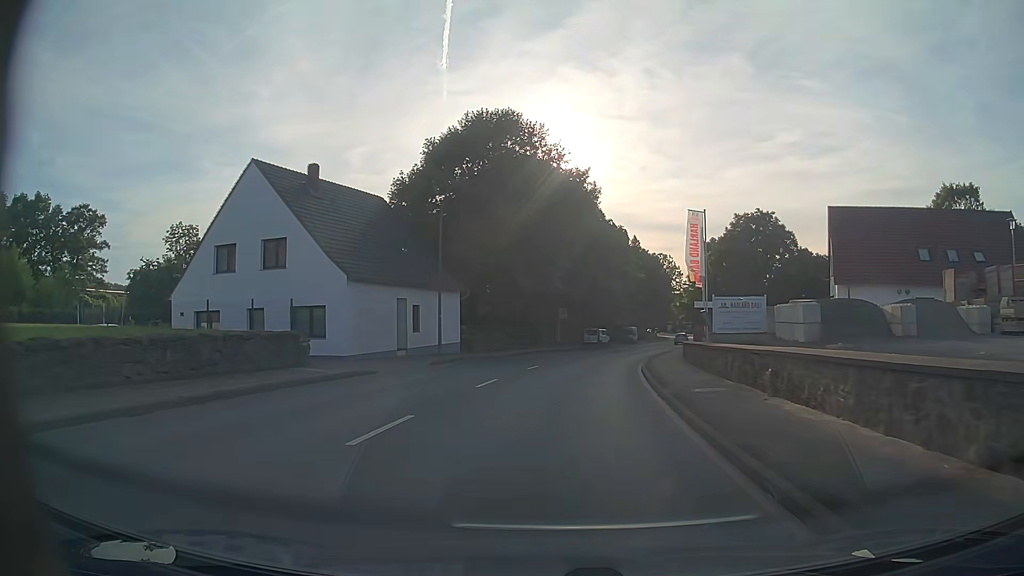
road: primary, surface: asphalt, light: Day
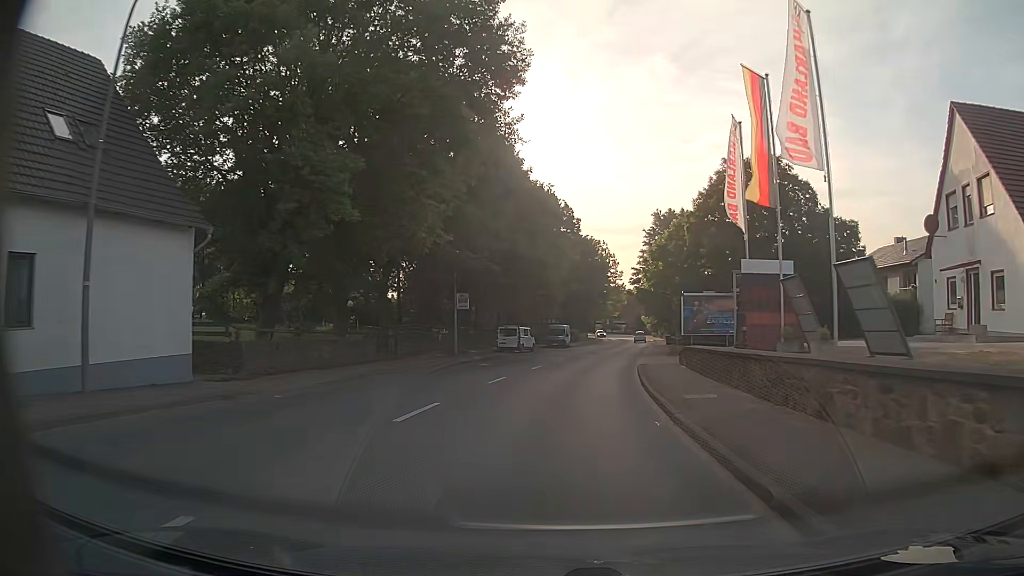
(+1.5, +24.2) m; +7°
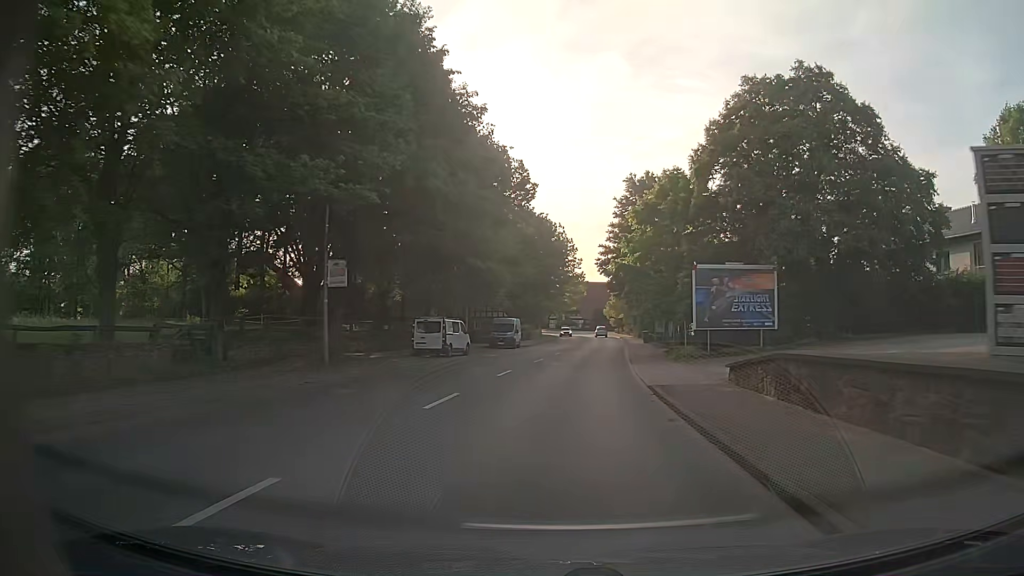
(+0.6, +16.4) m; +4°
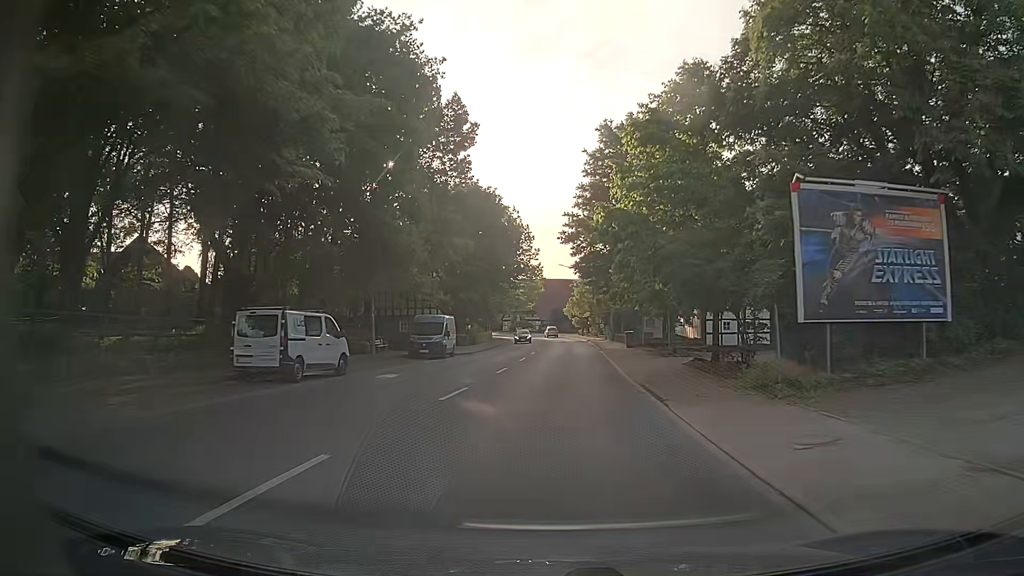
(+0.5, +16.7) m; +3°
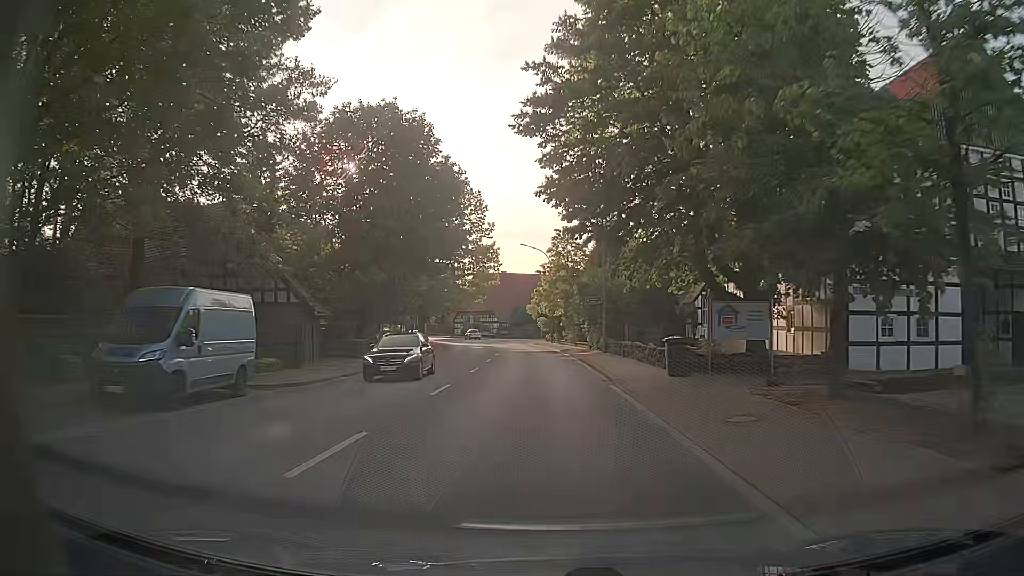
(+0.7, +25.2) m; +4°
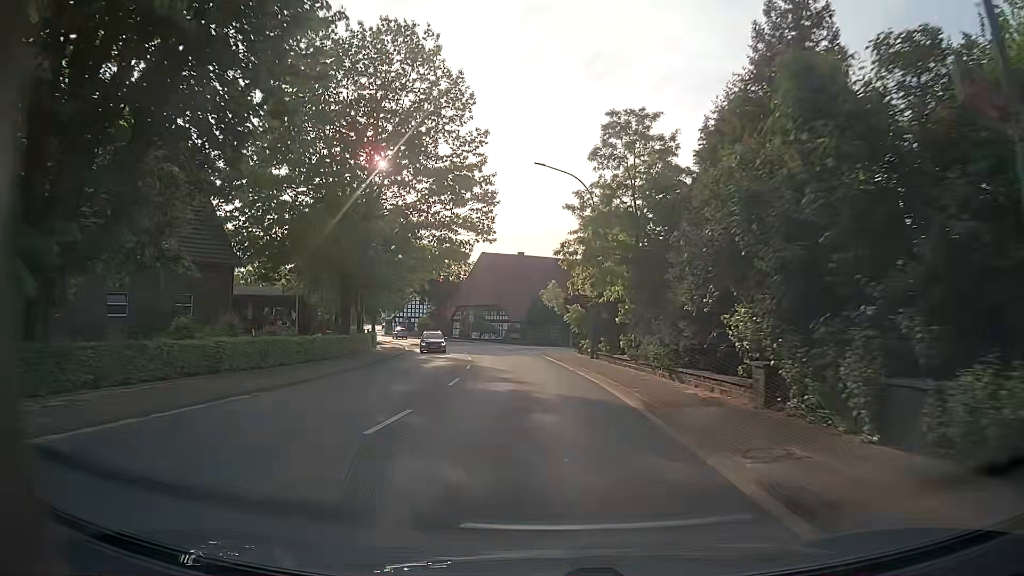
(-0.7, +33.4) m; -2°
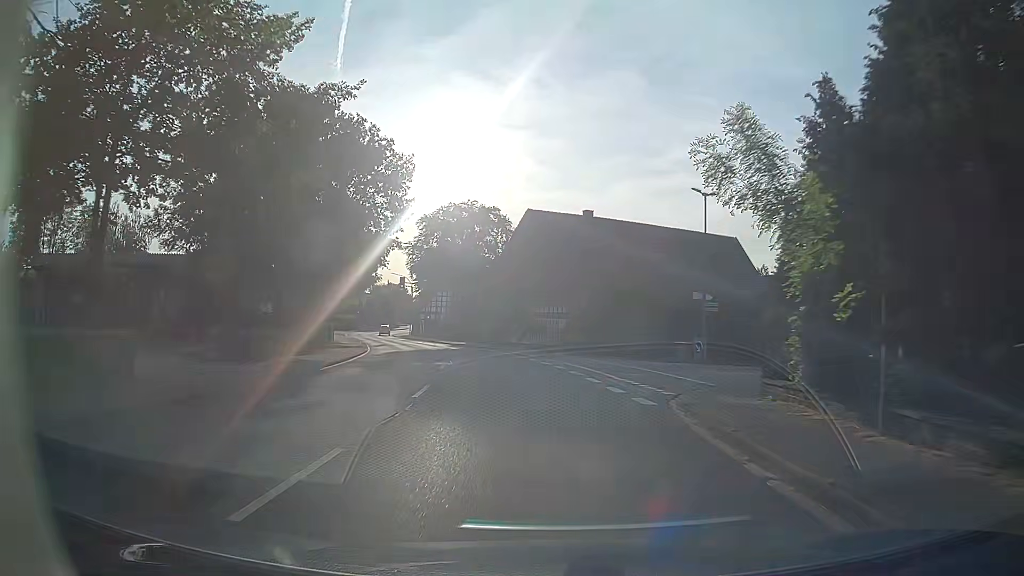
(-1.5, +31.7) m; -6°
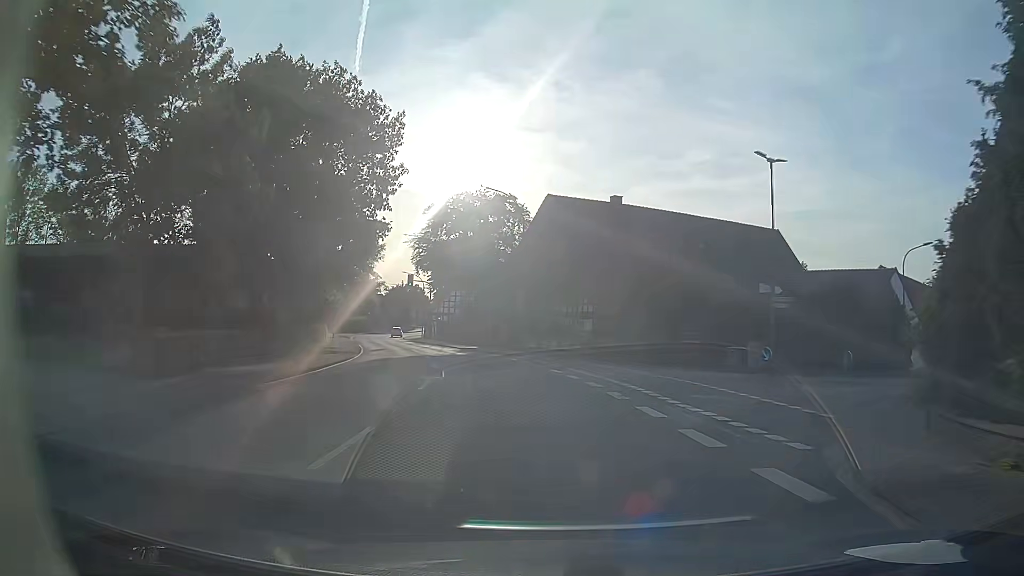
(0.0, +7.1) m; 0°
(0, +10) (-1, +20) (-3, +30) (-5, +40) (-8, +49) (-12, +59) (-15, +68) (-18, +77) (-21, +87) (-23, +97) m
